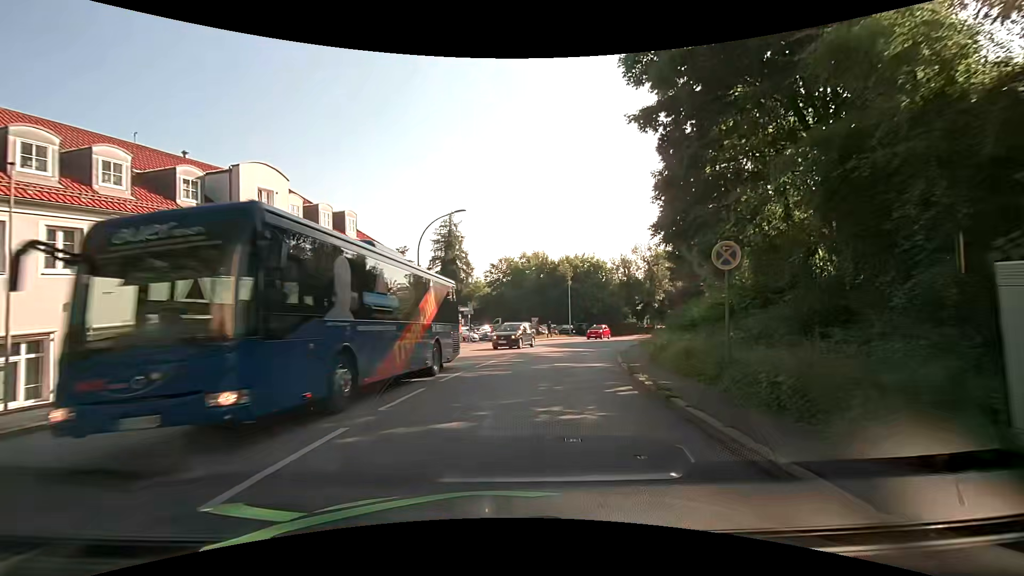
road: tertiary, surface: asphalt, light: Day
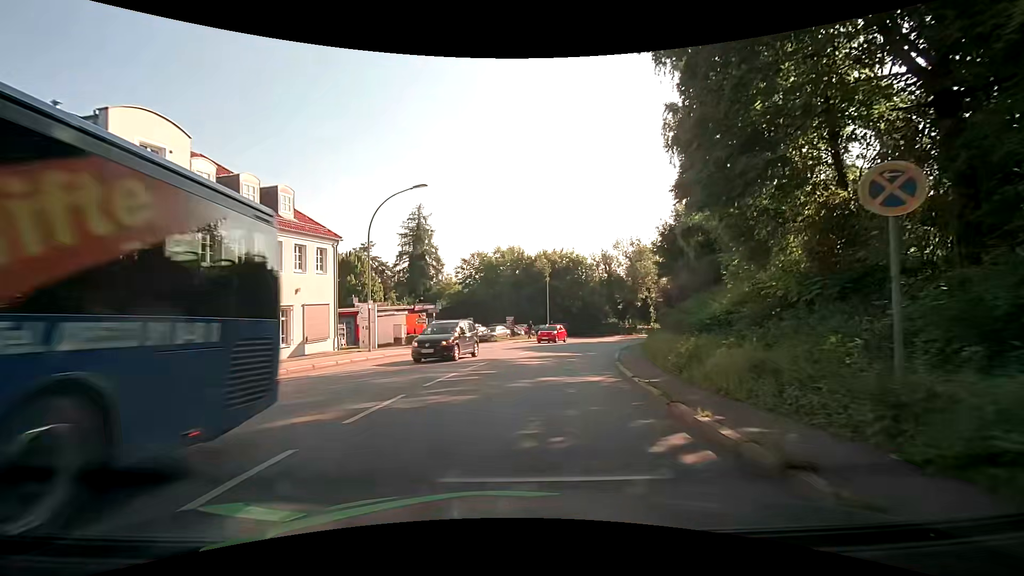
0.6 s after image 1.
(+0.2, +5.6) m; +4°
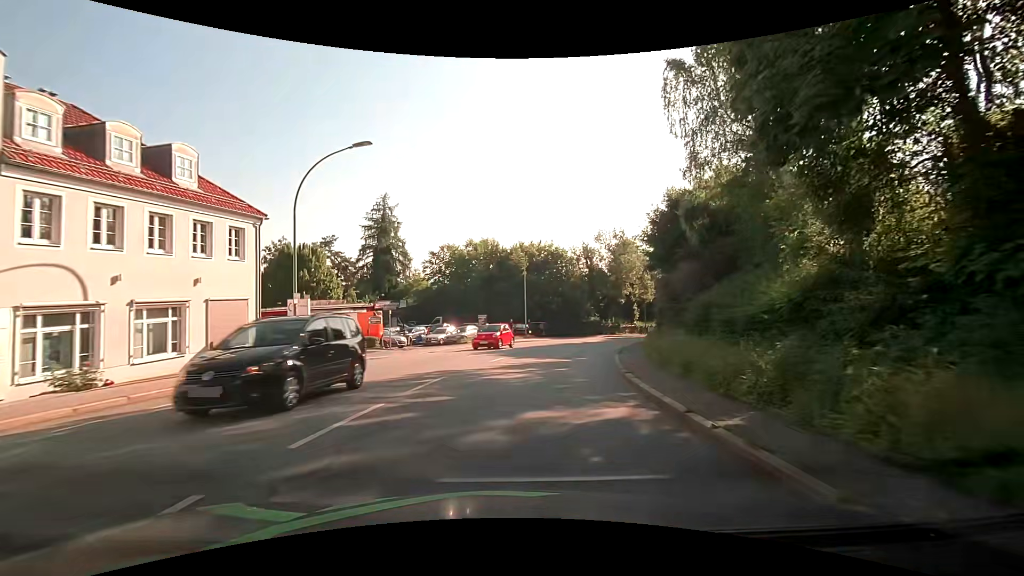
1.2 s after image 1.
(+0.1, +5.9) m; +2°
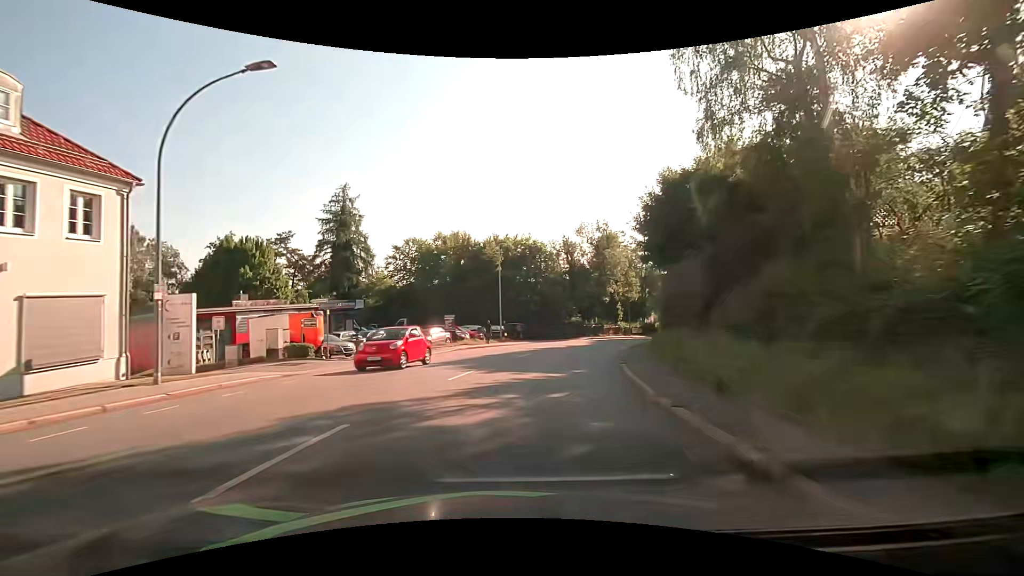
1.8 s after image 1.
(+0.2, +6.2) m; +4°
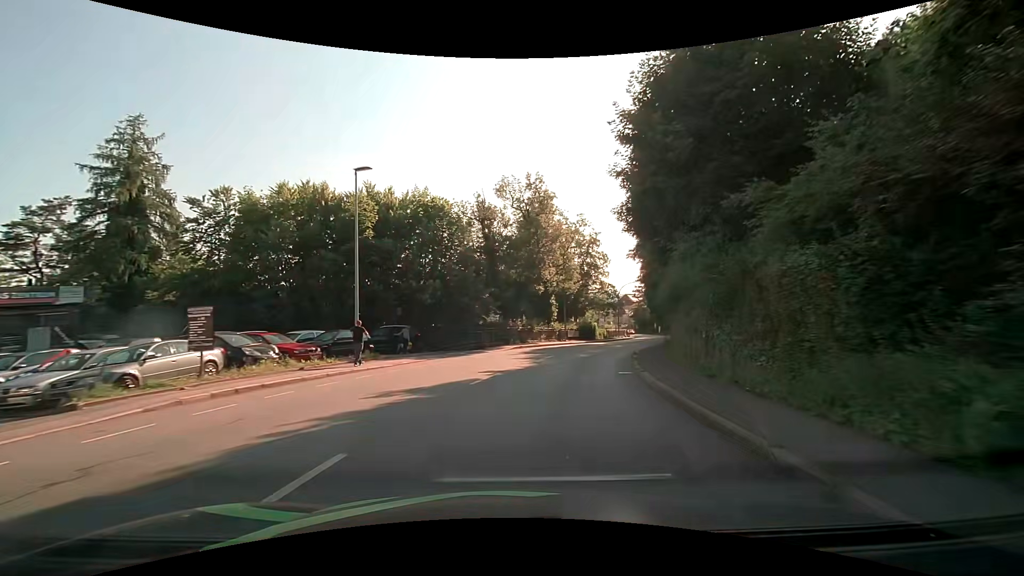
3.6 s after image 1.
(+1.5, +19.8) m; +10°
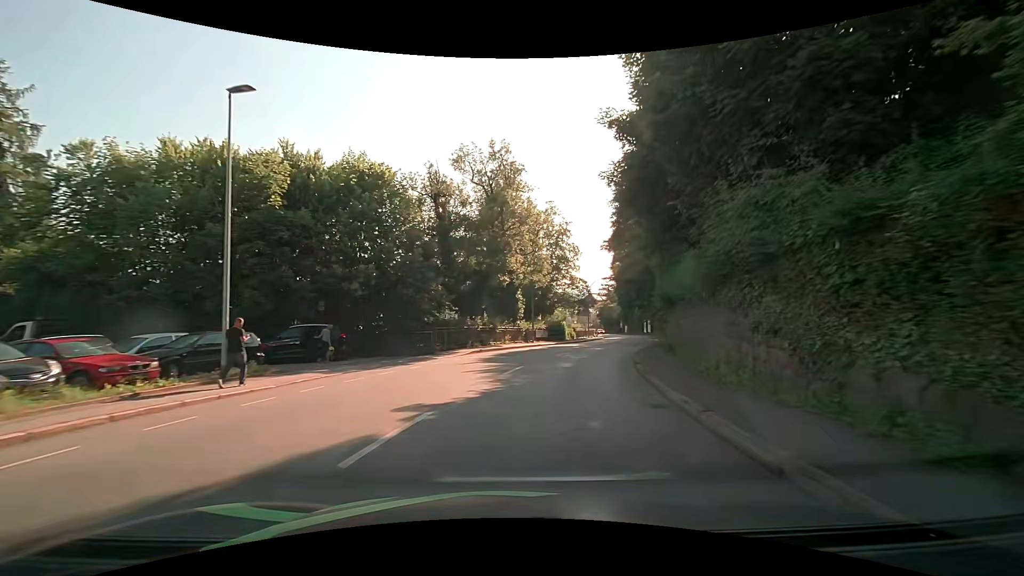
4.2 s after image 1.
(+0.2, +7.0) m; +4°
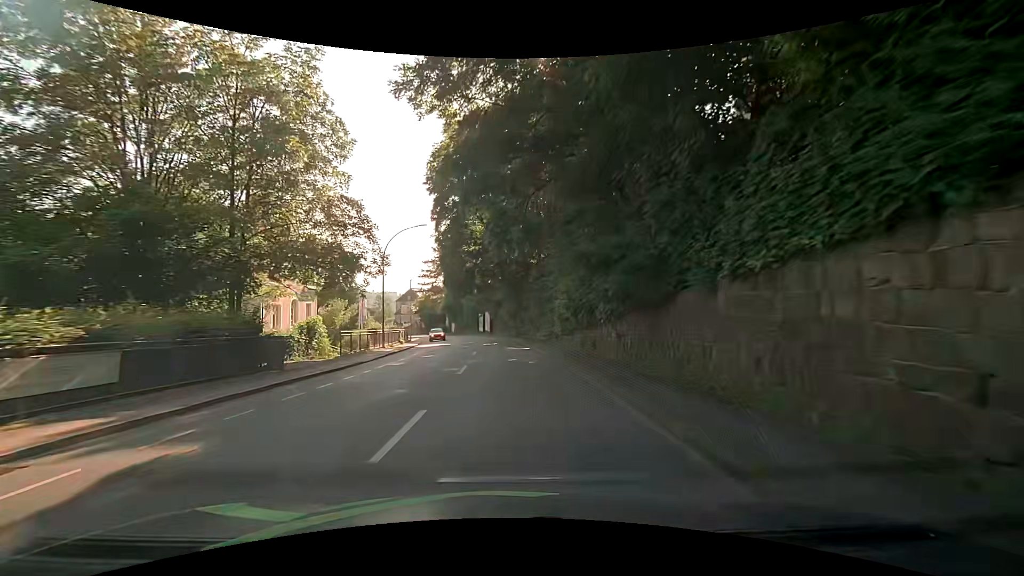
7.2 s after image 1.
(+7.3, +36.4) m; +19°
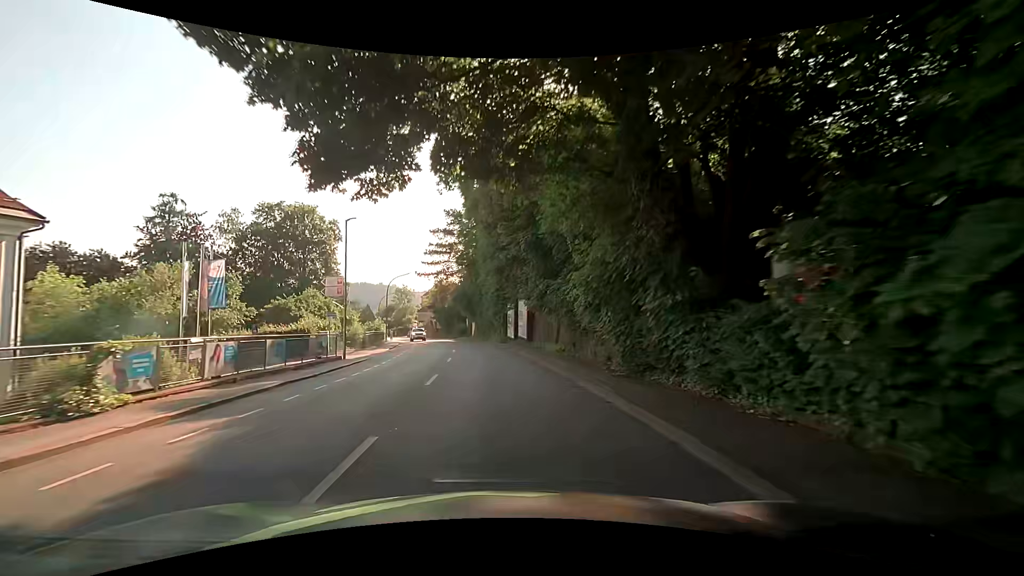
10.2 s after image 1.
(-0.6, +37.6) m; -5°
(0, +10) (0, +20) (-1, +30) (-2, +40) (-4, +50) (-5, +60) (-8, +69) (-10, +79) (-13, +89) (-16, +98) m
